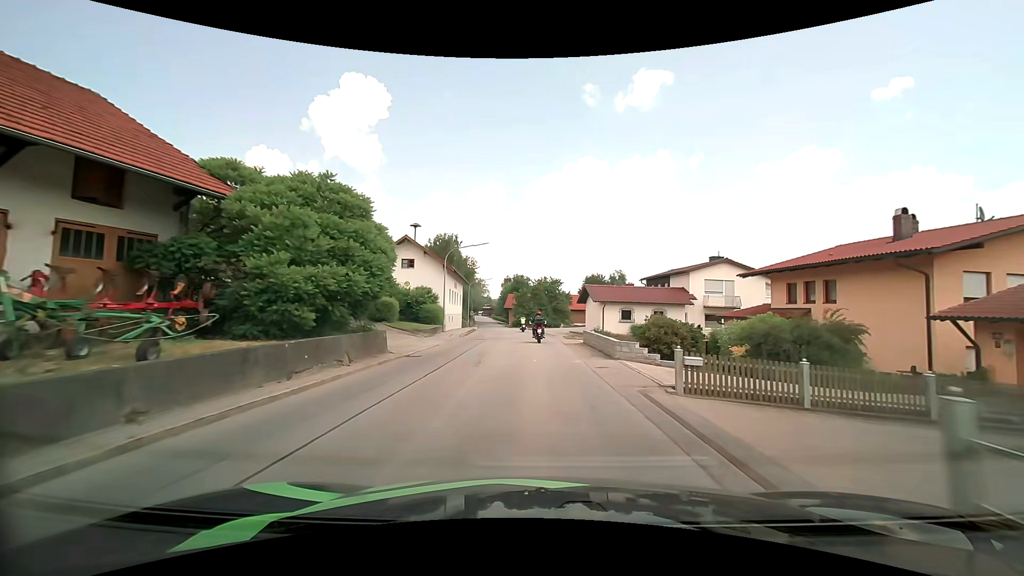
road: secondary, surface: asphalt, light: Day
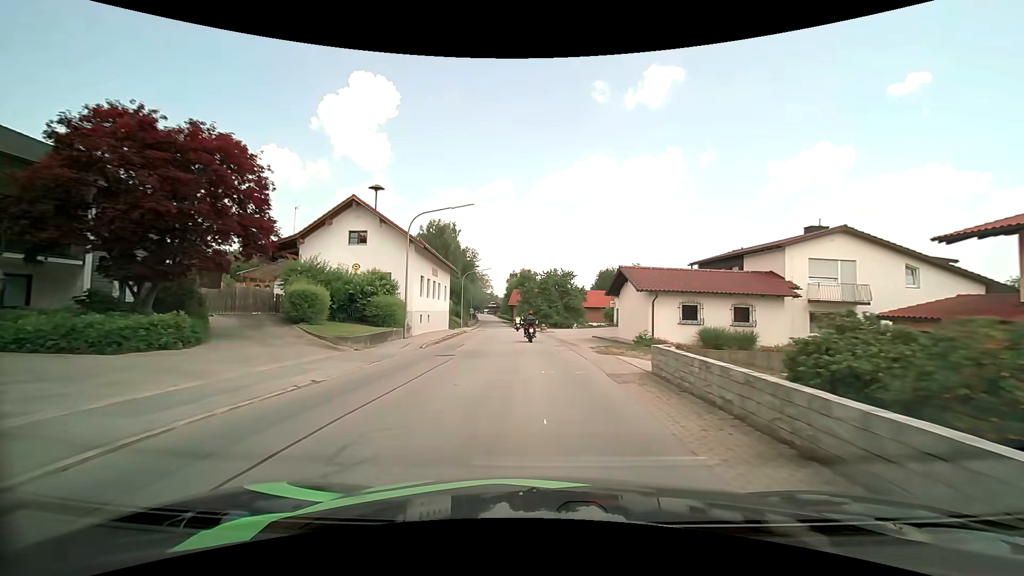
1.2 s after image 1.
(-0.1, +14.5) m; -1°
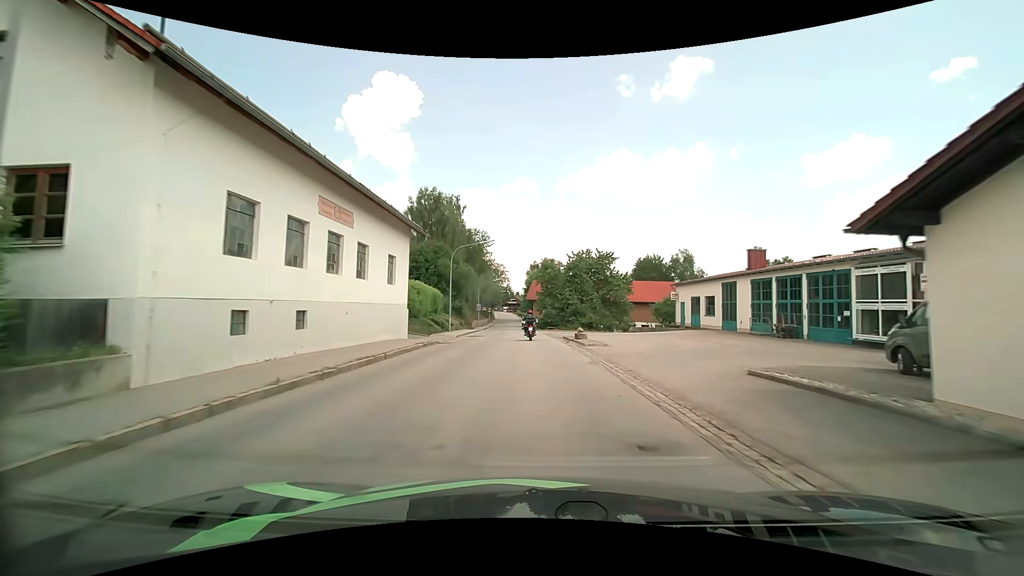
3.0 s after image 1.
(-0.4, +22.6) m; -2°
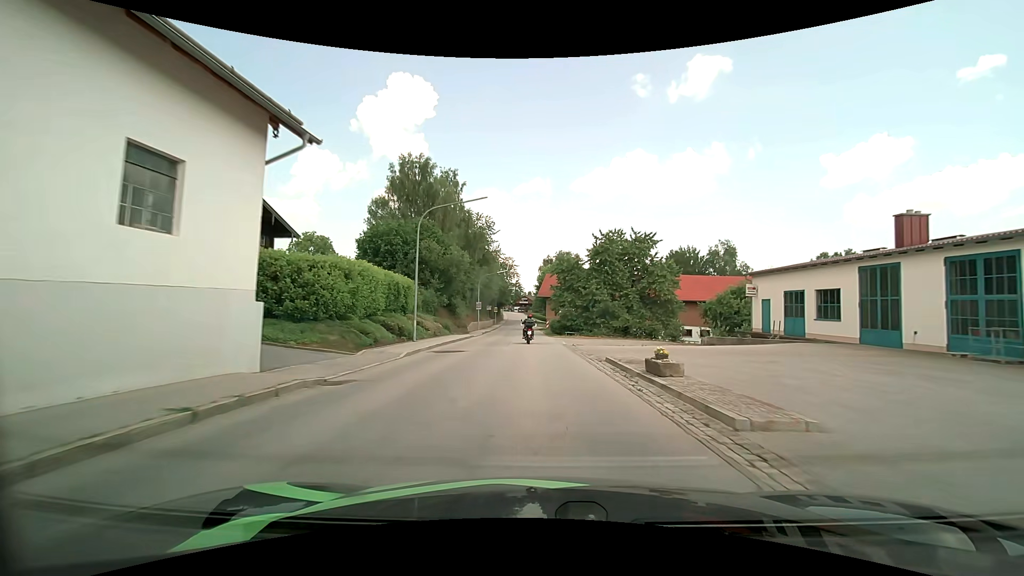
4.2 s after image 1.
(-0.2, +15.7) m; -1°
(0, +10) (0, +20) (0, +30) (-1, +40) (-1, +50) (-2, +60) (-2, +70) (-2, +80) (-2, +90) (-3, +100) m
